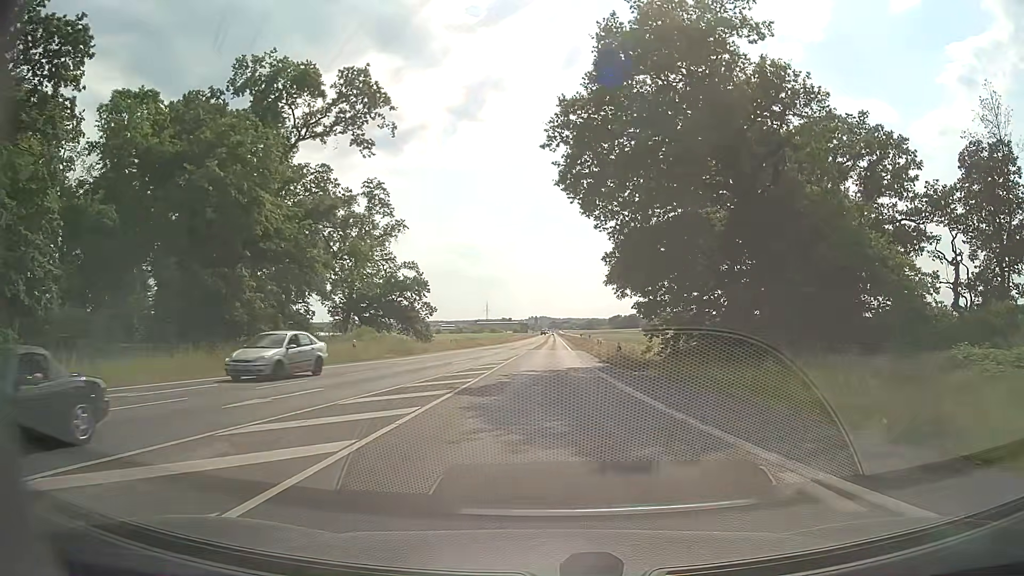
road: secondary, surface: asphalt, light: Day
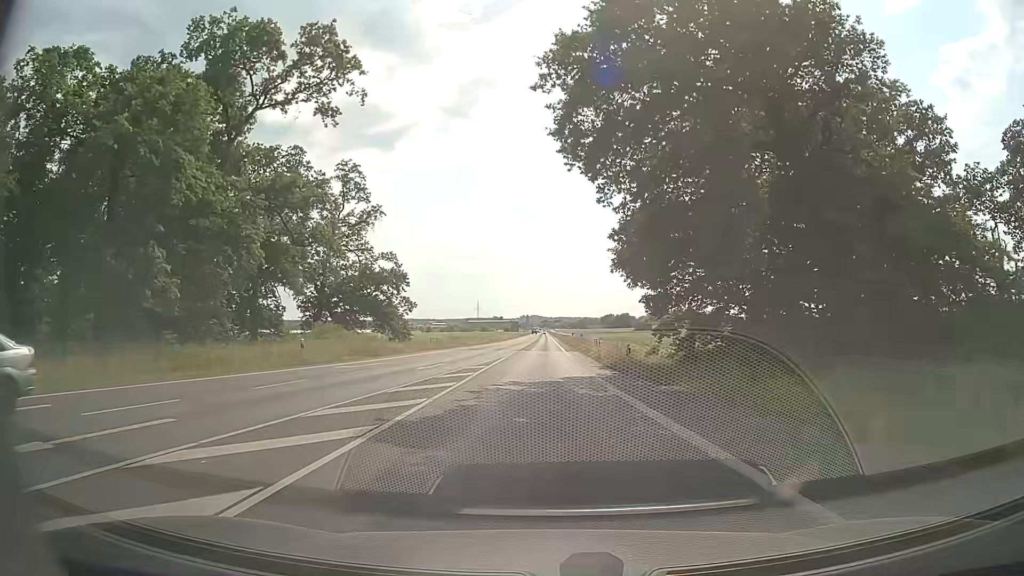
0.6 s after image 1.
(+0.1, +7.2) m; +1°
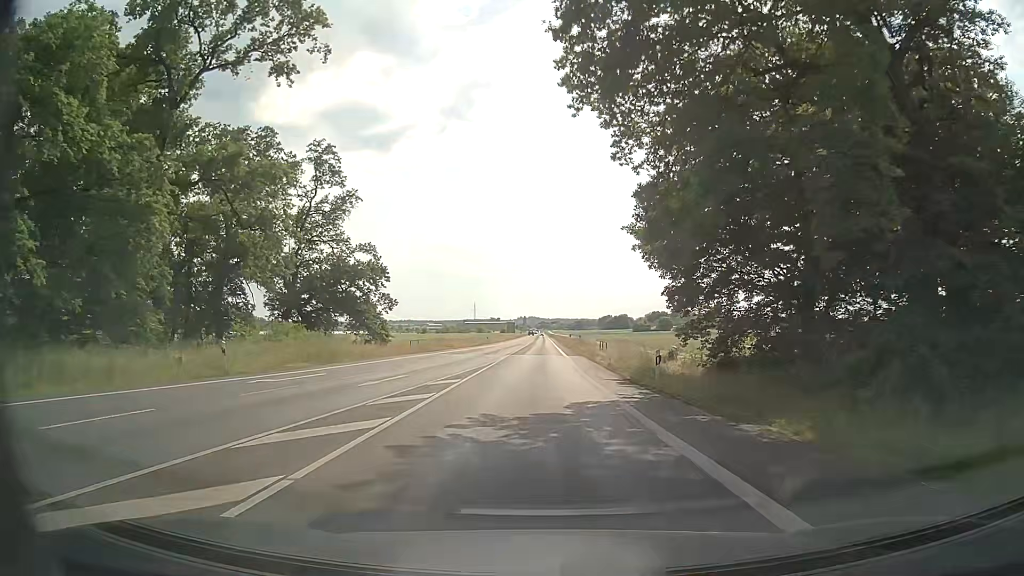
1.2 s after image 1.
(0.0, +7.9) m; 0°
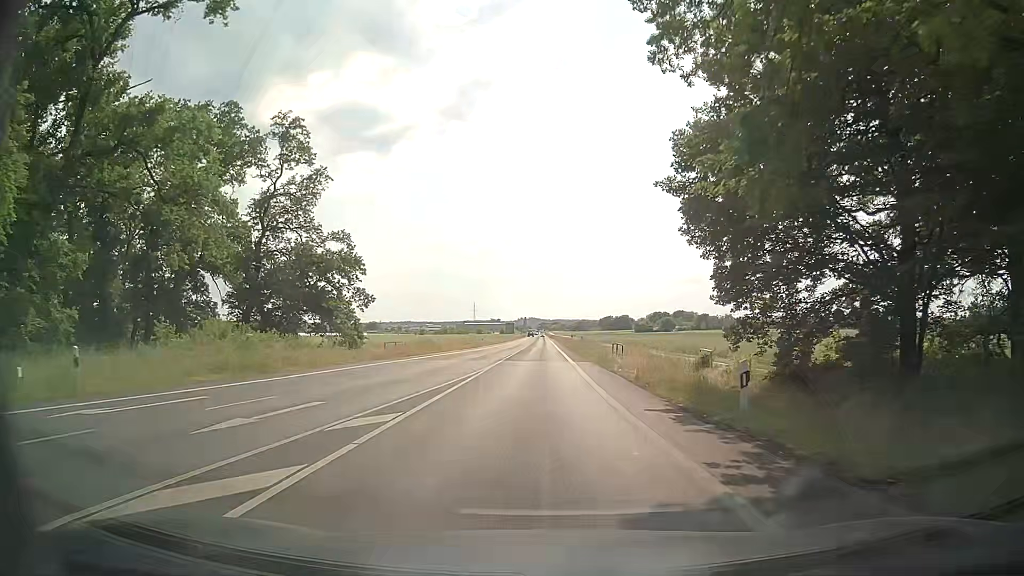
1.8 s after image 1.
(0.0, +8.7) m; 0°
